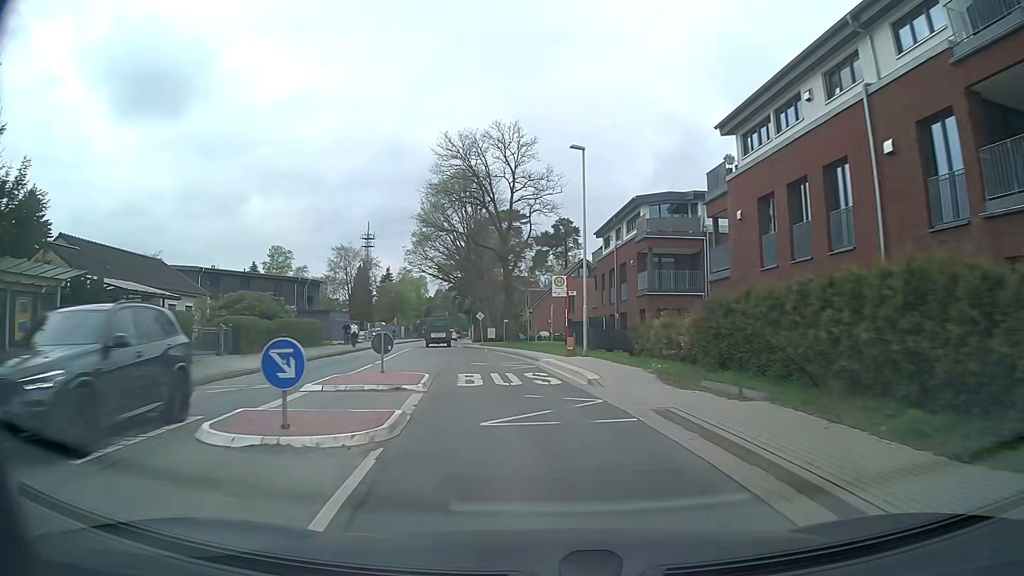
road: tertiary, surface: asphalt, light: Day
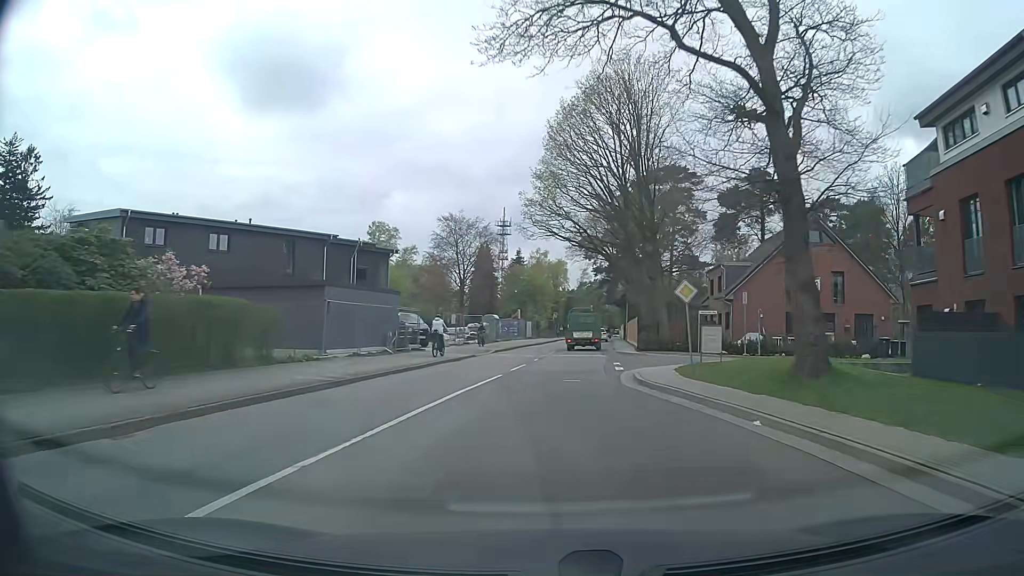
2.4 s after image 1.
(-4.0, +30.4) m; -12°
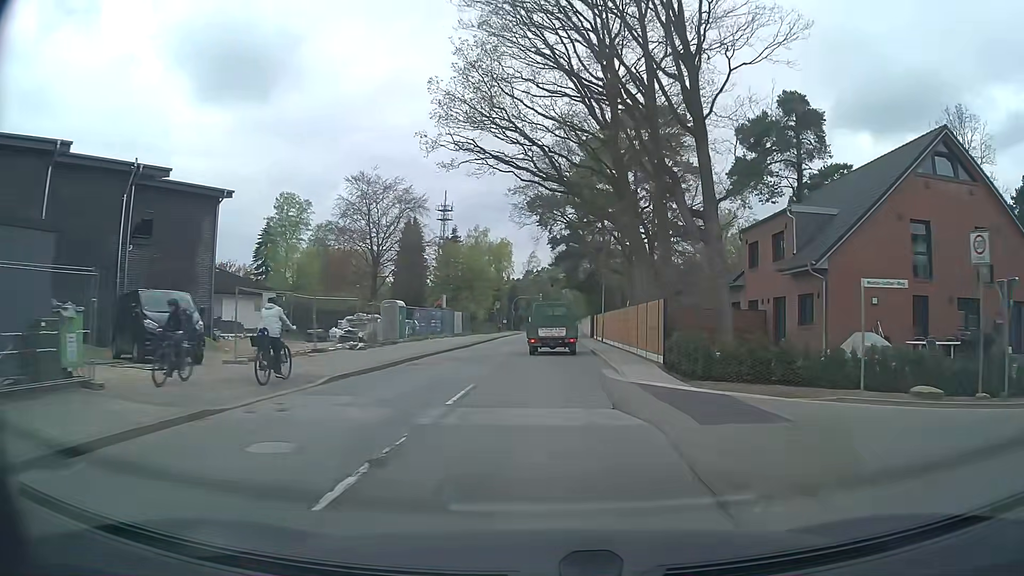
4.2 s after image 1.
(+0.8, +22.0) m; +5°
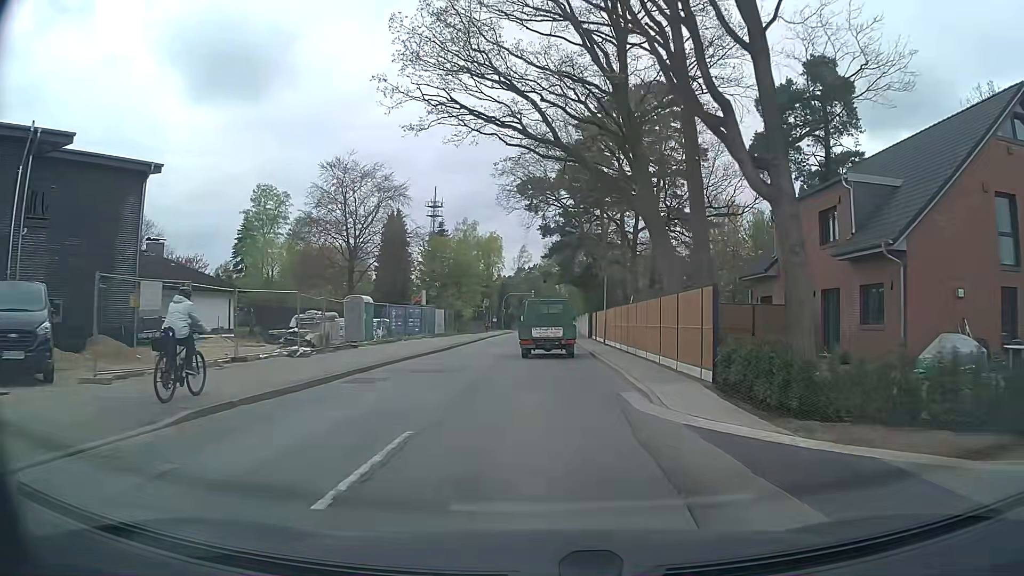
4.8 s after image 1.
(0.0, +5.9) m; 0°
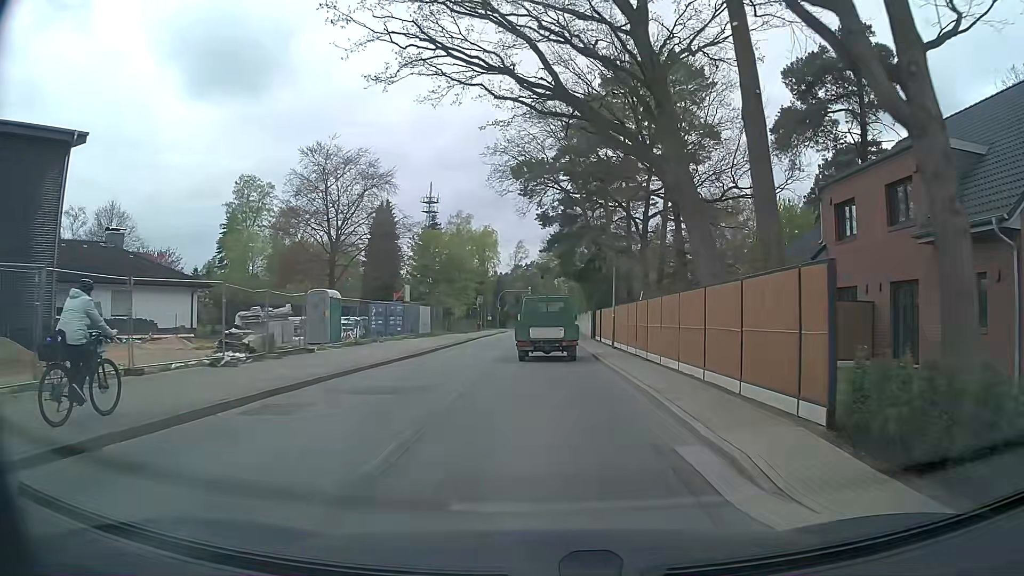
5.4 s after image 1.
(0.0, +5.1) m; 0°
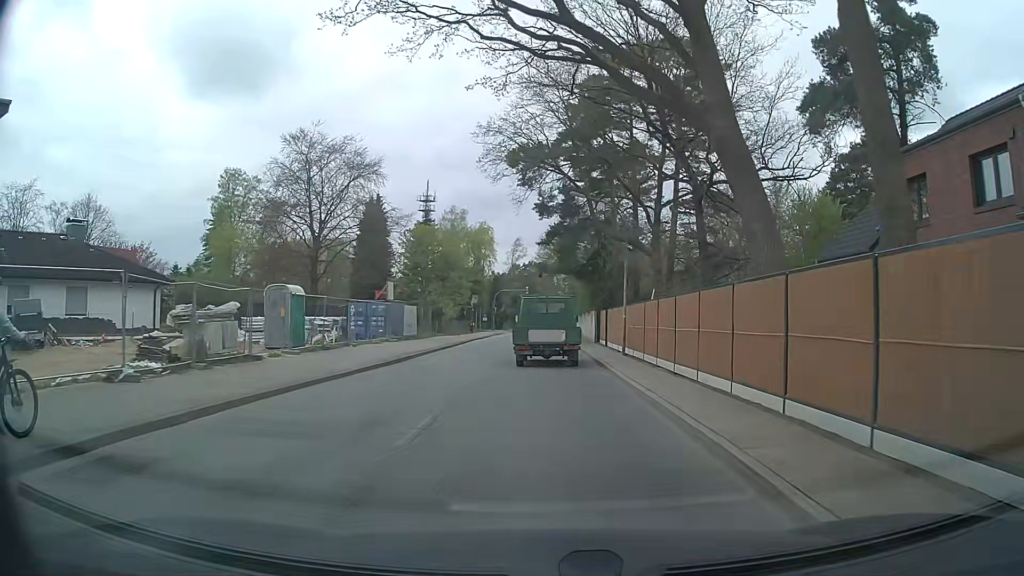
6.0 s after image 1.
(0.0, +4.4) m; +1°
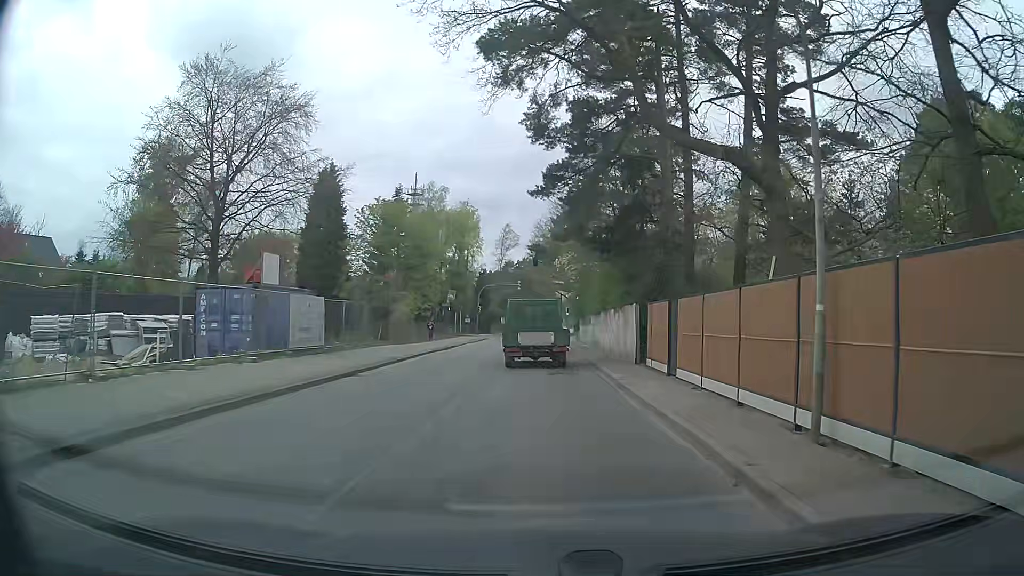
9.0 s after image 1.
(0.0, +17.9) m; +1°
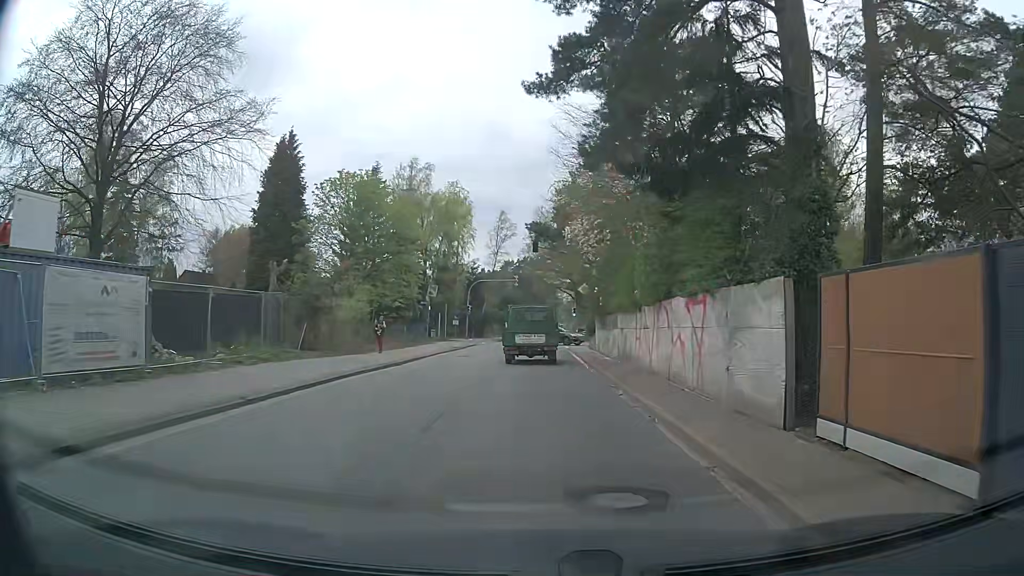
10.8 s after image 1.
(-0.1, +12.7) m; -1°
